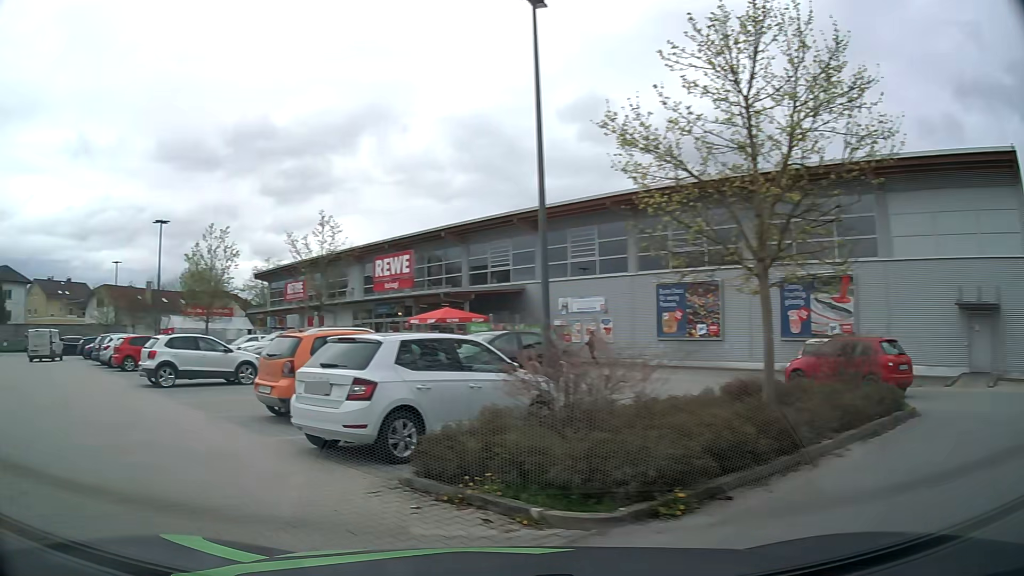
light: Day
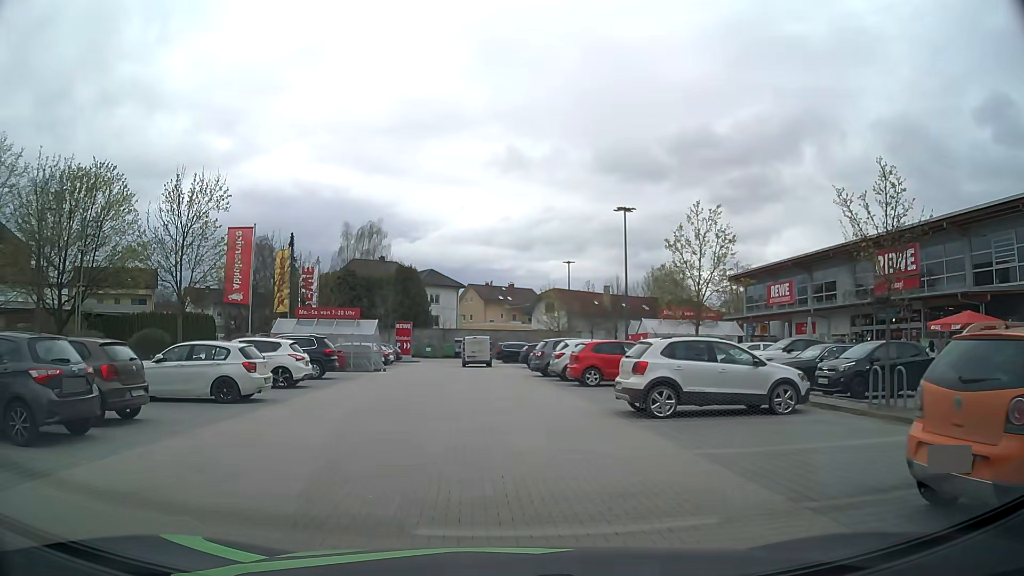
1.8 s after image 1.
(-2.8, +6.2) m; -38°
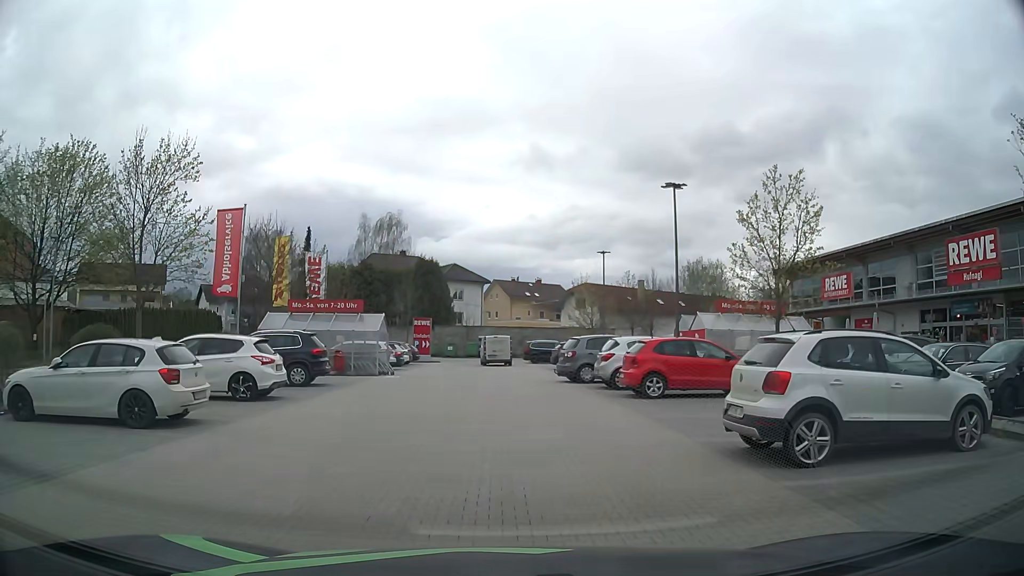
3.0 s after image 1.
(-0.2, +5.2) m; -2°
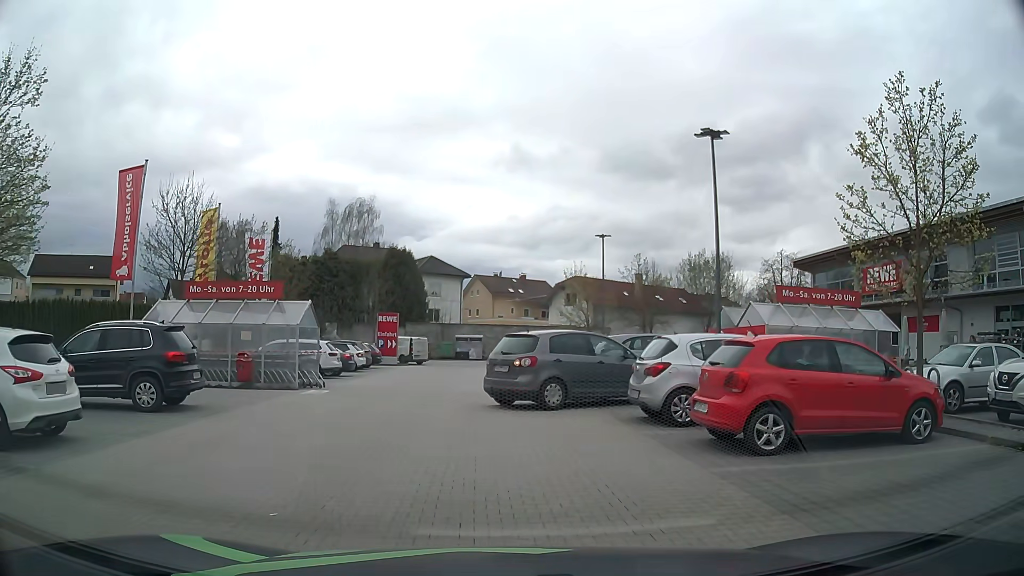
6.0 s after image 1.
(0.0, +7.8) m; +2°
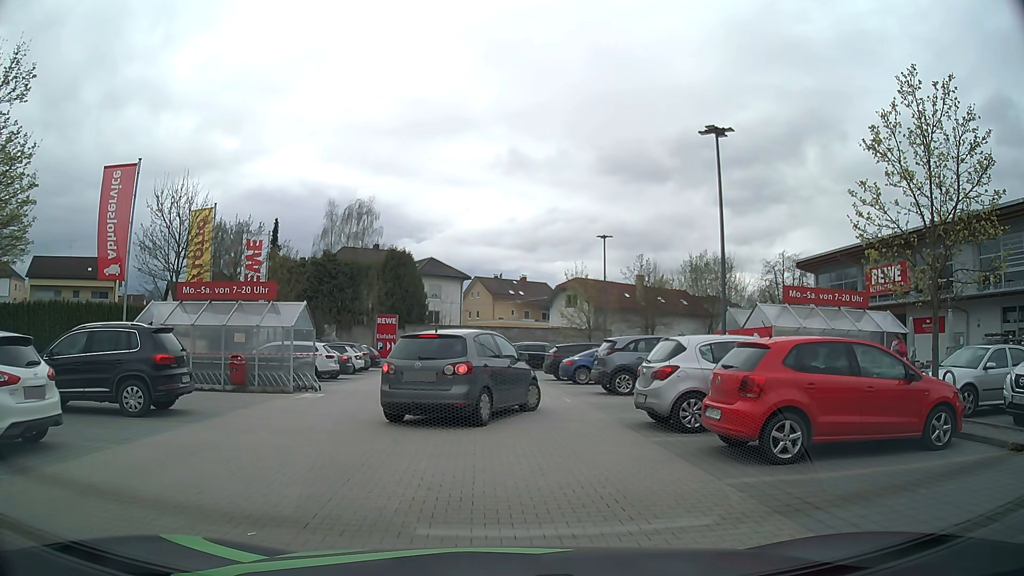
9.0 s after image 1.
(0.0, +0.5) m; 0°
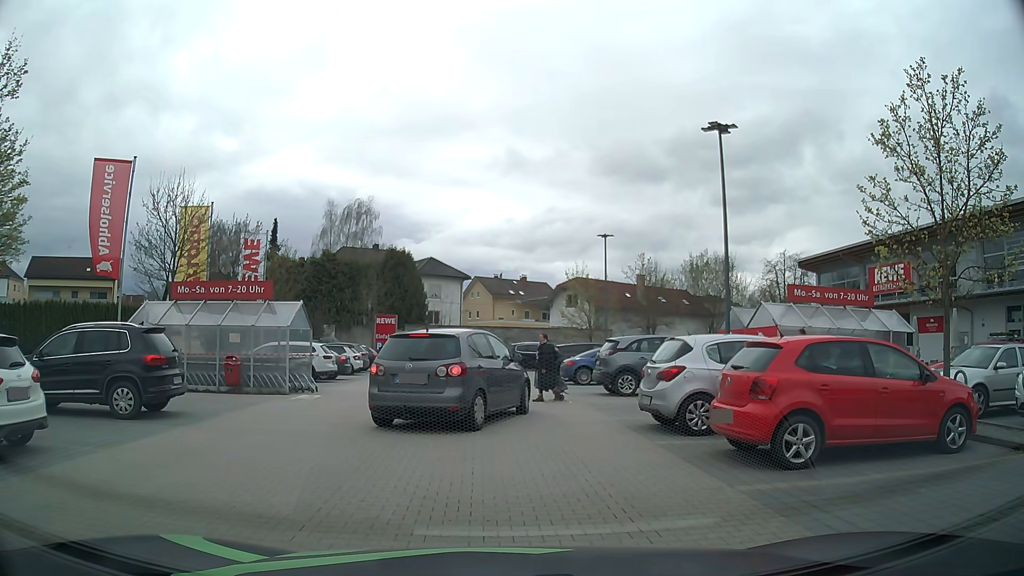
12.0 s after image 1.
(0.0, +0.4) m; 0°
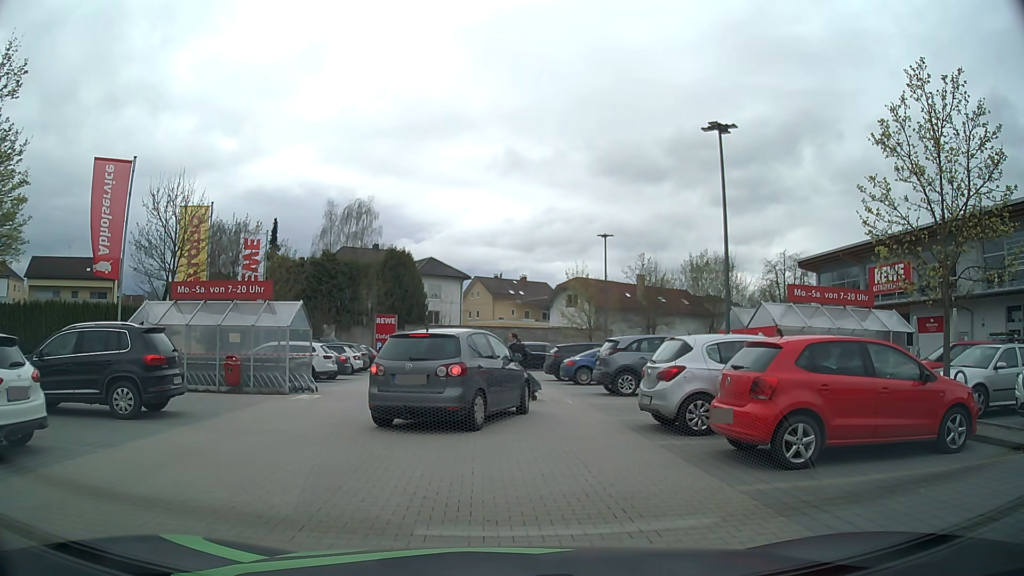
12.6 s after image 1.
(0.0, 0.0) m; 0°
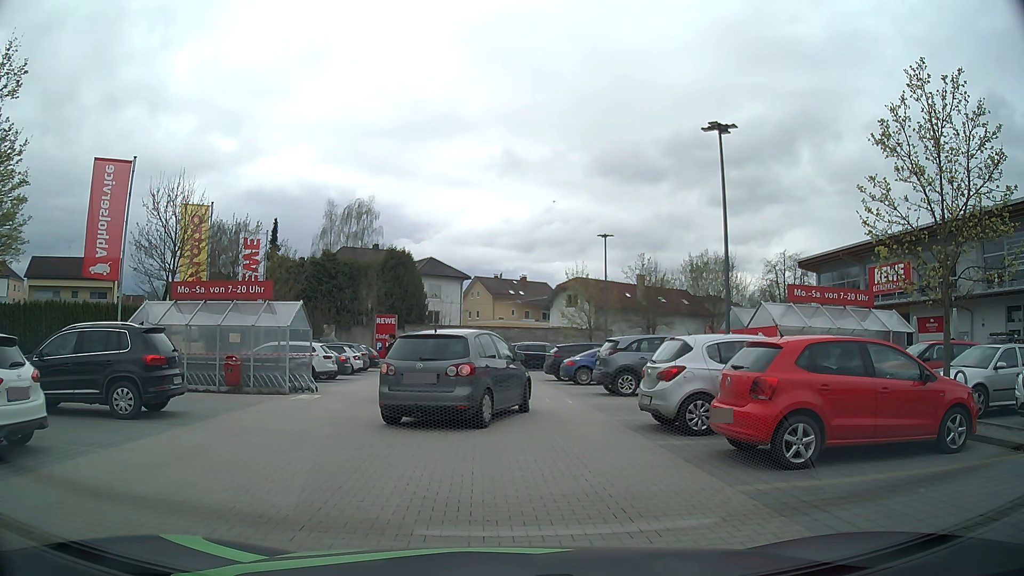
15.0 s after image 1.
(0.0, 0.0) m; 0°
